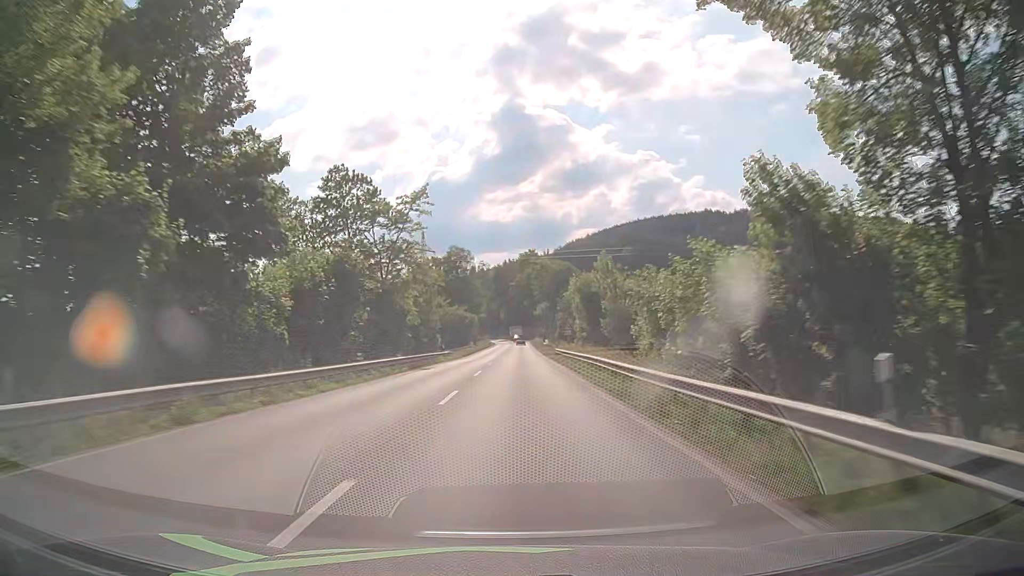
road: primary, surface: asphalt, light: Day
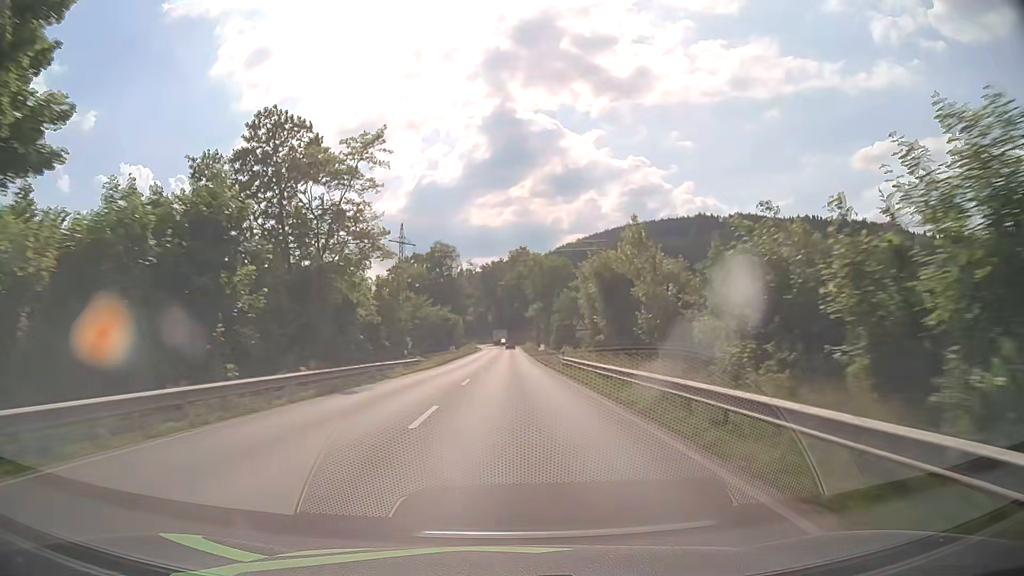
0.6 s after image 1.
(+0.2, +15.5) m; +1°
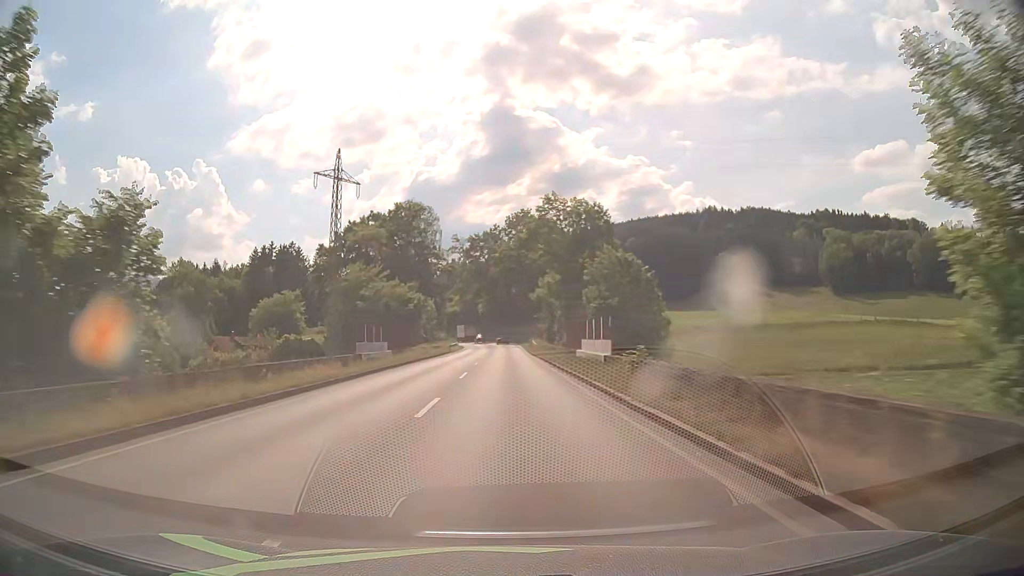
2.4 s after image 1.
(+0.3, +46.7) m; 0°
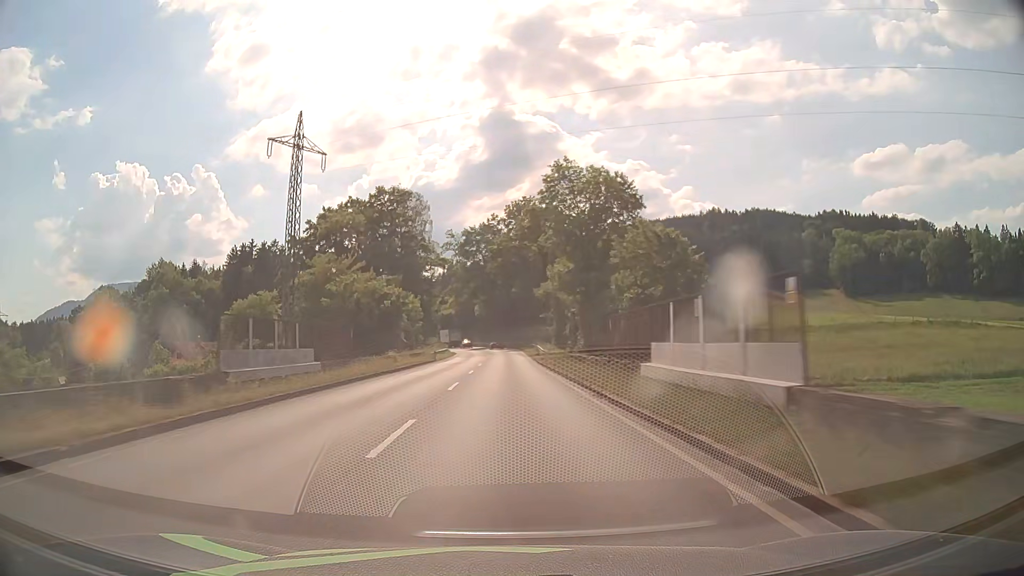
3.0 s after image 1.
(0.0, +15.5) m; 0°
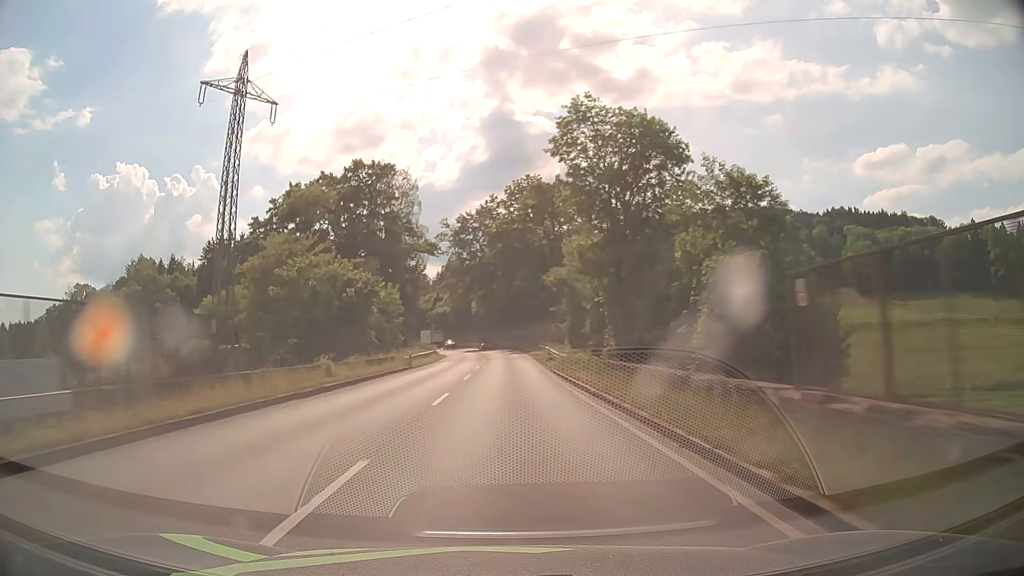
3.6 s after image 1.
(0.0, +15.3) m; 0°
